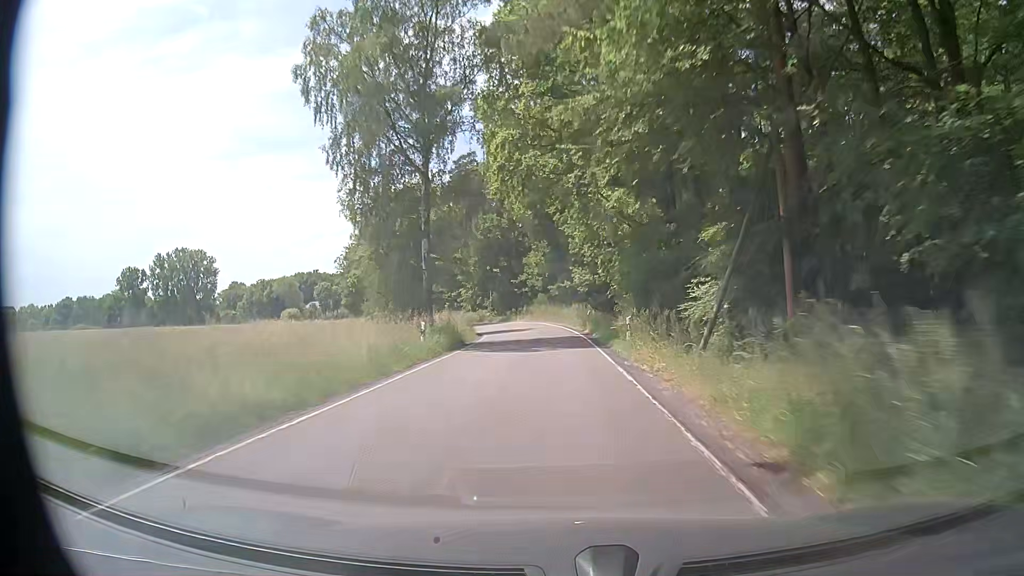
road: secondary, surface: asphalt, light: Day
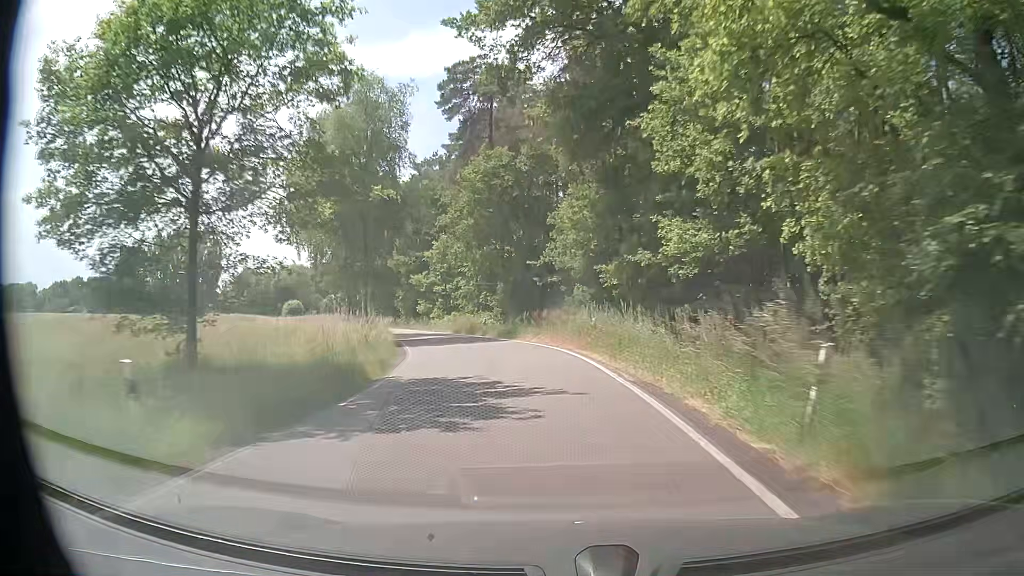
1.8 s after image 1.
(-0.8, +32.3) m; -4°
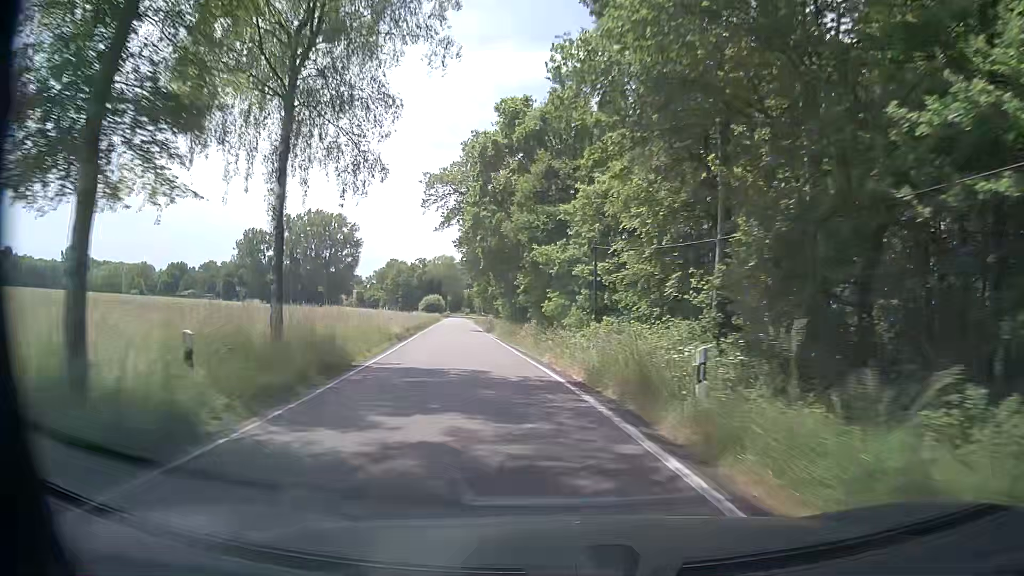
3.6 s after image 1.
(-3.3, +31.4) m; -14°
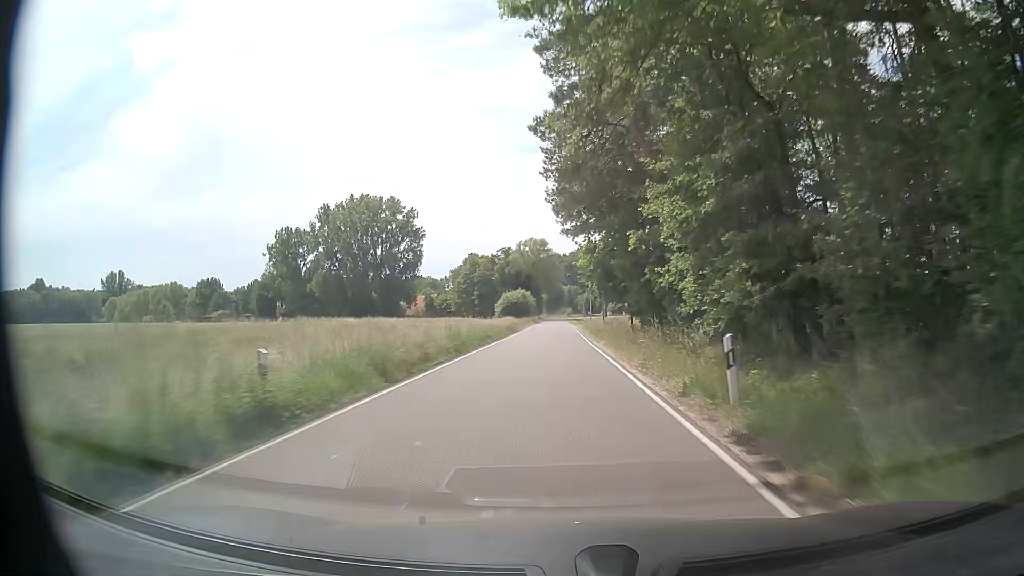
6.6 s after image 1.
(-8.4, +56.3) m; -10°
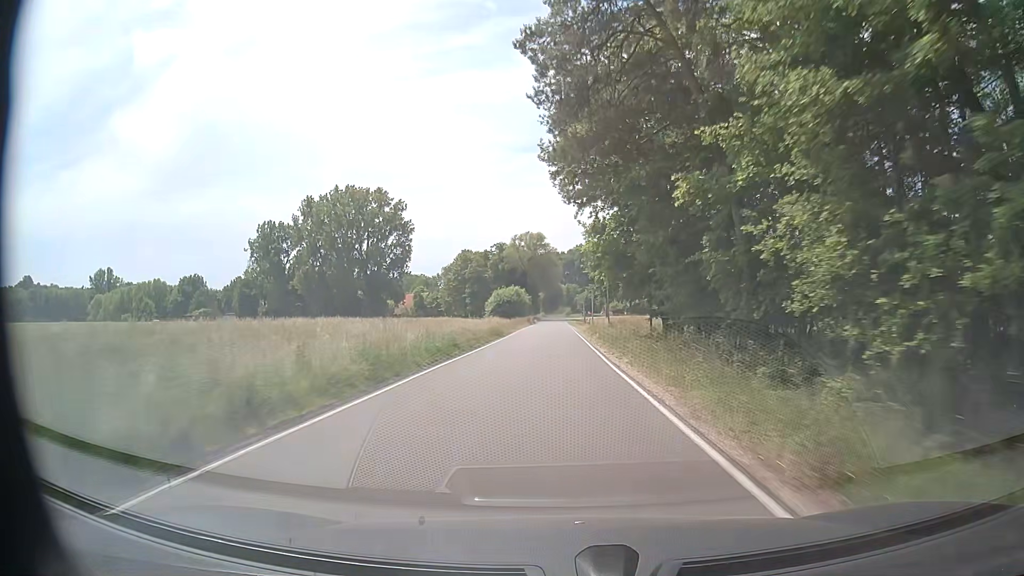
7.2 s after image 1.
(0.0, +12.0) m; 0°
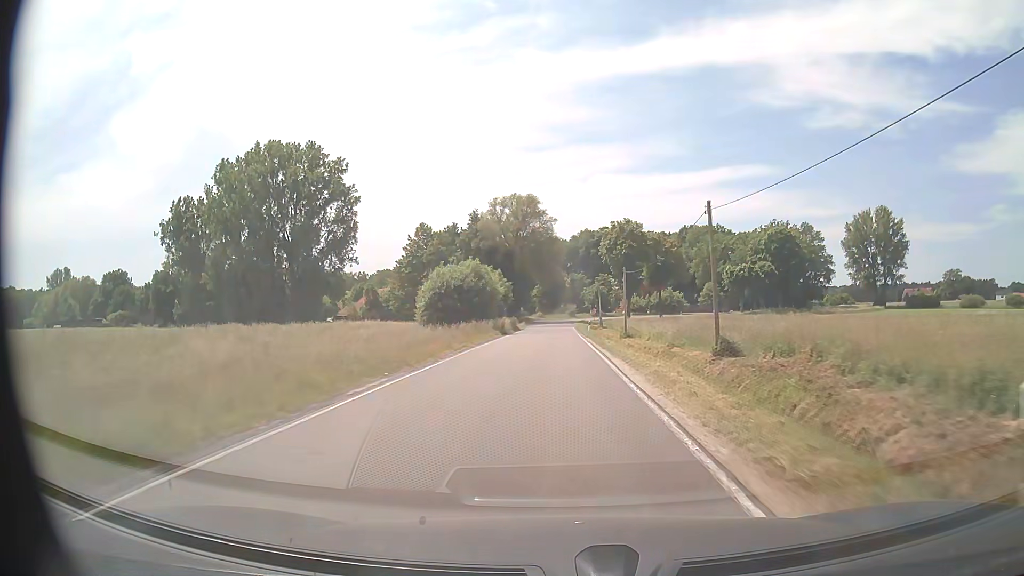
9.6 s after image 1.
(+0.4, +49.1) m; 0°
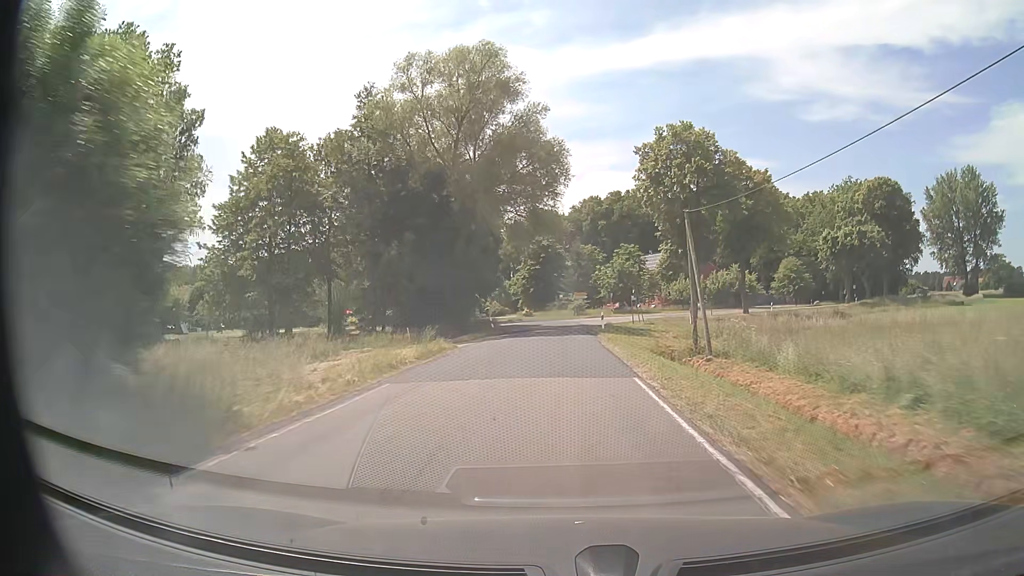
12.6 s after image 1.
(+0.1, +59.1) m; 0°
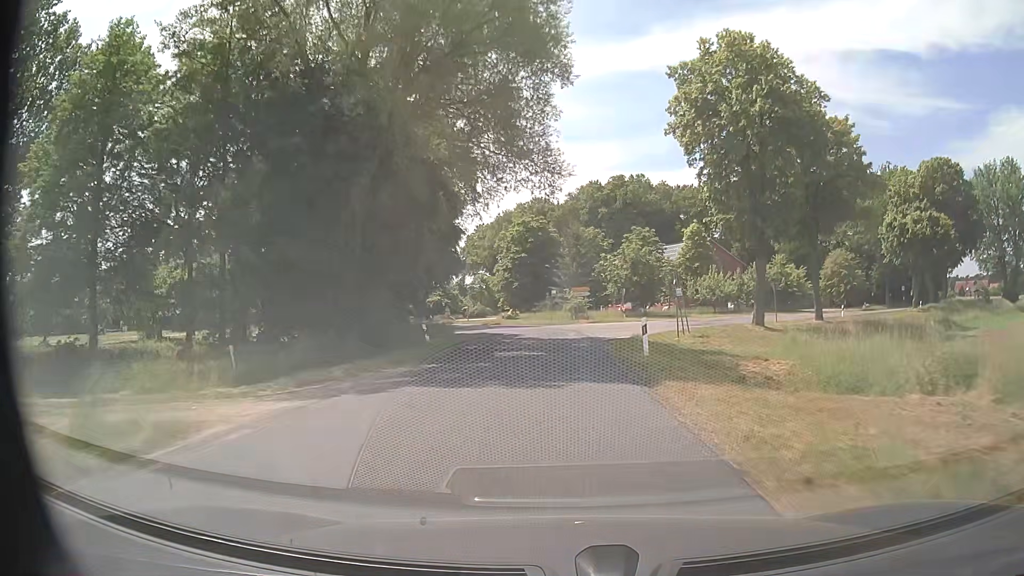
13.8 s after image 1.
(+0.1, +21.4) m; +1°
(0, +10) (0, +20) (0, +30) (-2, +40) (-4, +50) (-7, +59) (-10, +69) (-14, +78) (-18, +87) (-22, +96) m
